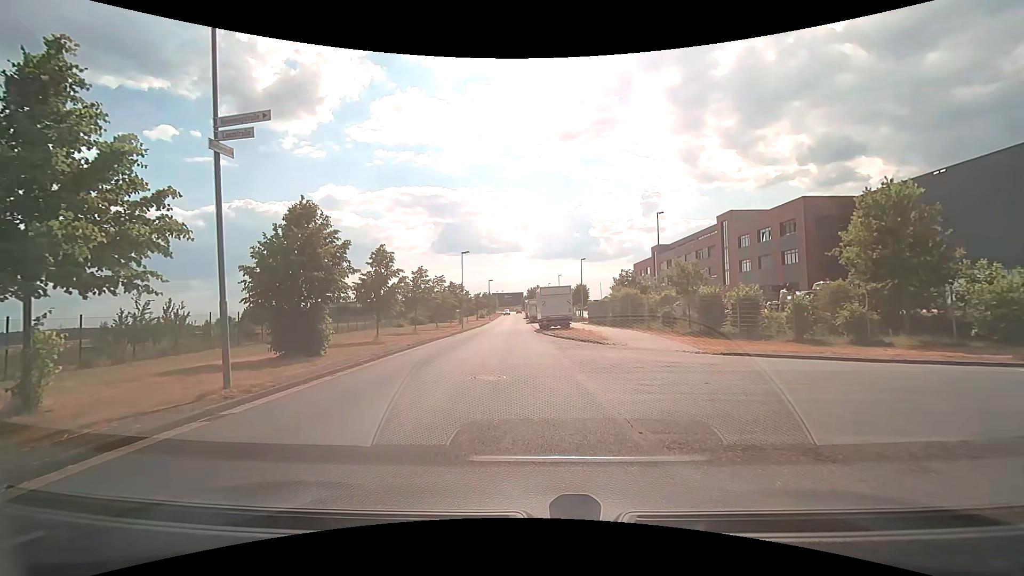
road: residential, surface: asphalt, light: Day
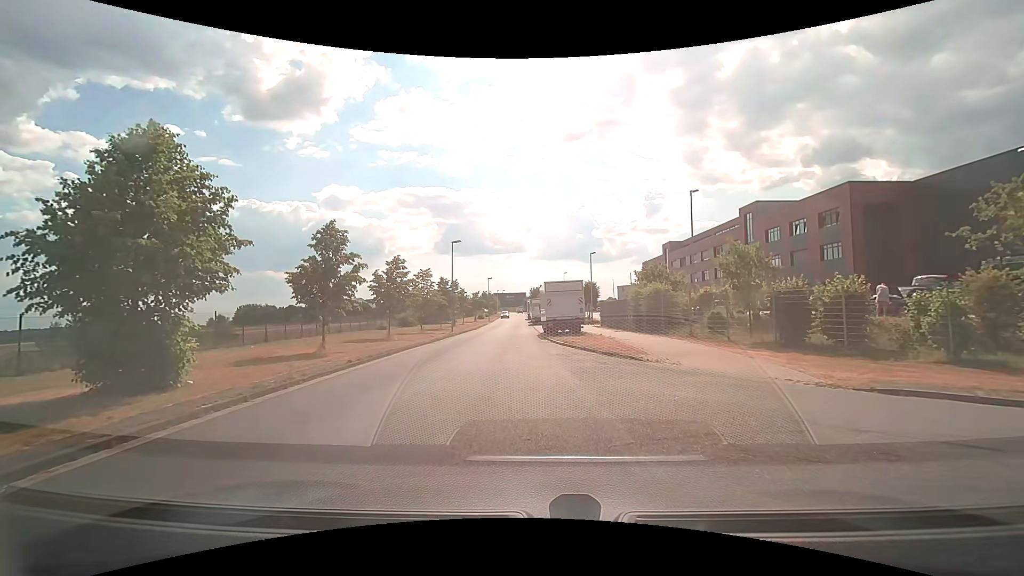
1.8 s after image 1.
(0.0, +7.8) m; -1°
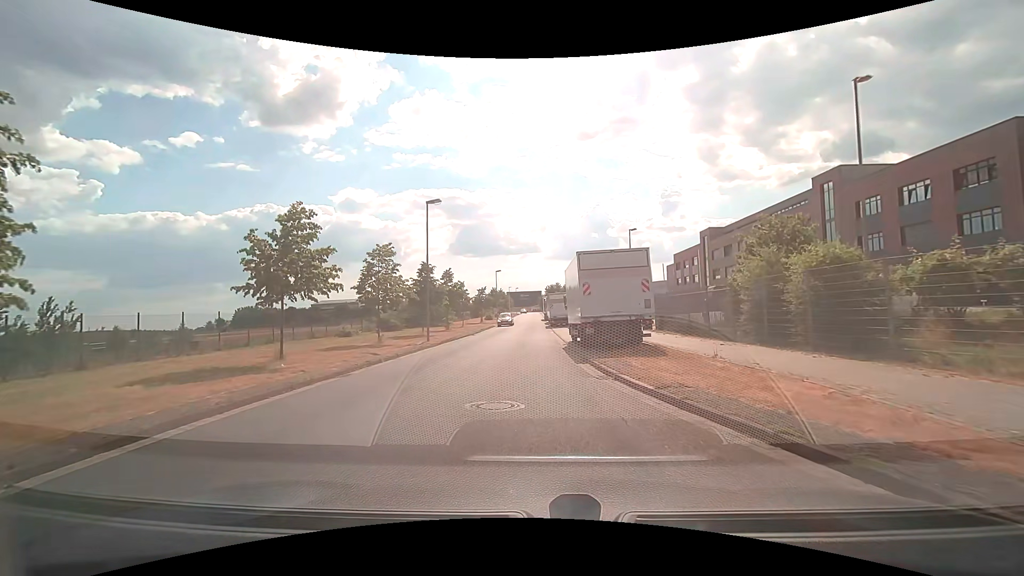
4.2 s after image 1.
(-0.1, +15.2) m; -1°
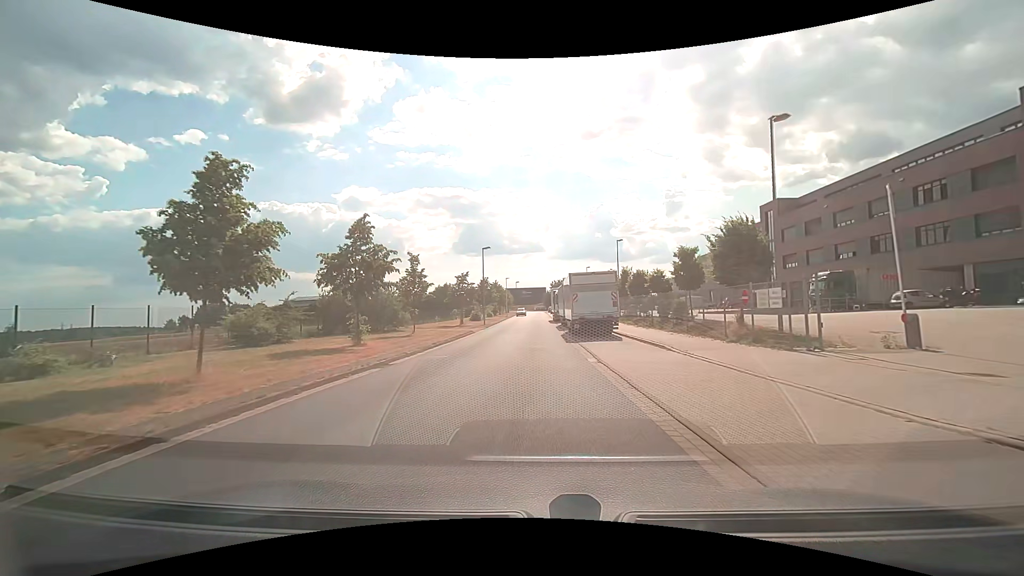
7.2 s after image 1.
(-0.3, +24.9) m; -1°
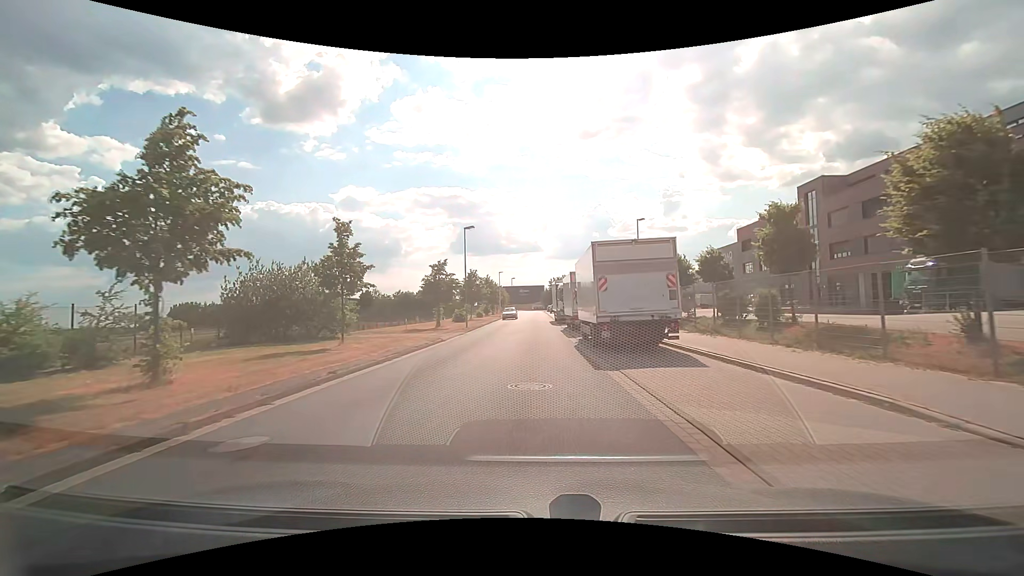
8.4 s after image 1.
(+0.1, +11.6) m; 0°
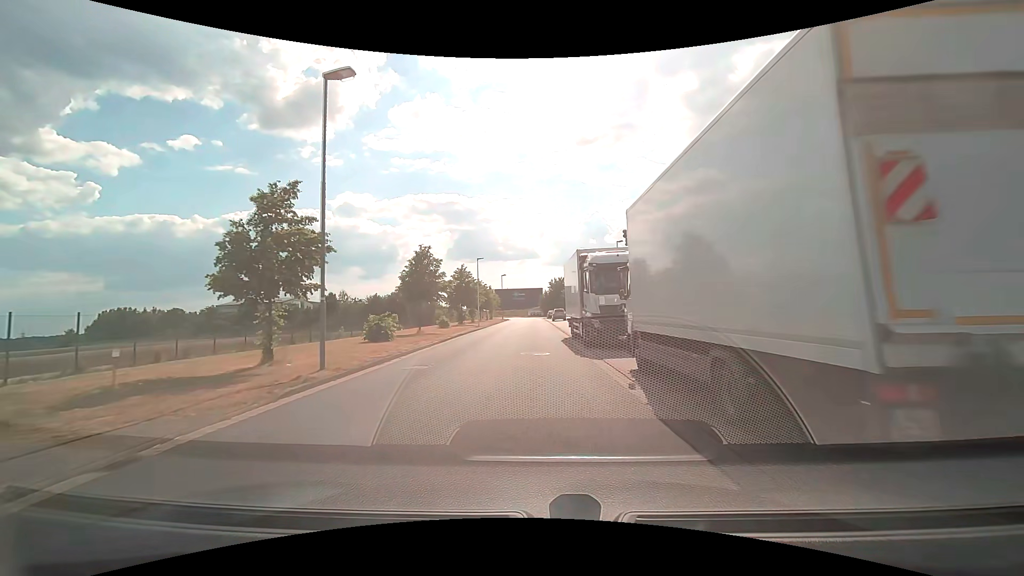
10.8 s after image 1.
(+0.2, +25.5) m; 0°
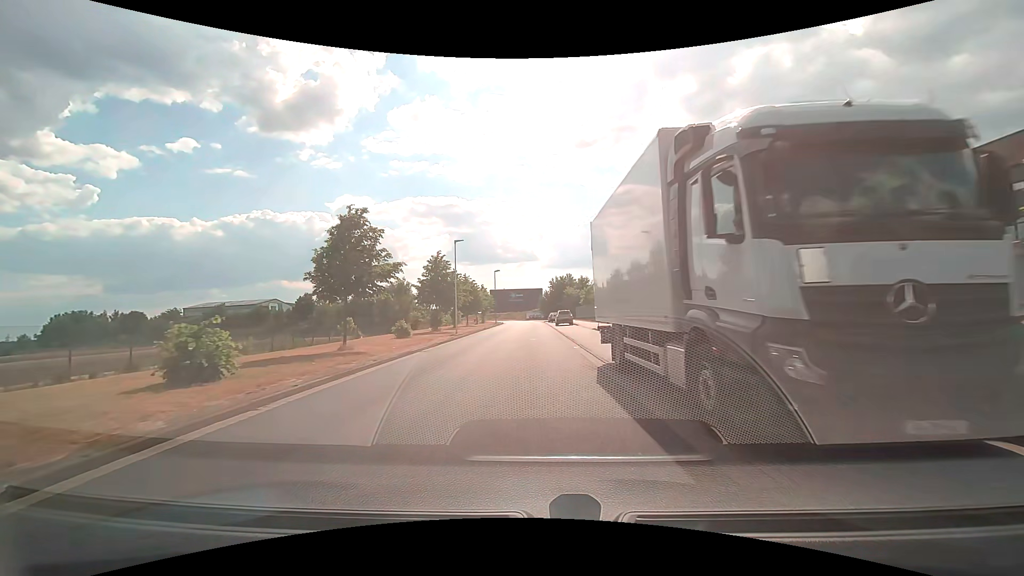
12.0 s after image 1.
(+0.1, +13.4) m; 0°
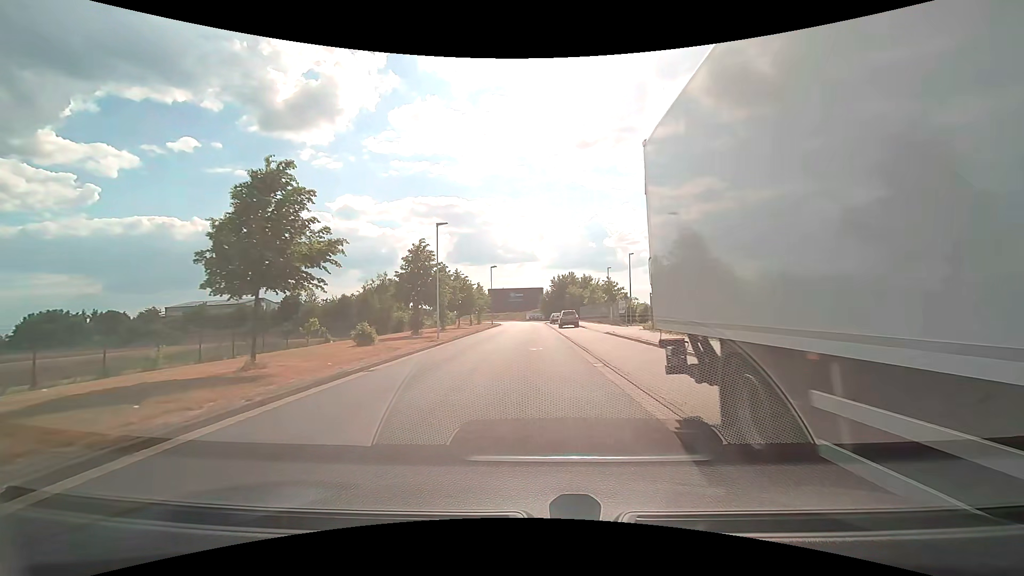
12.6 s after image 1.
(0.0, +6.7) m; -1°
(0, +10) (0, +20) (0, +30) (+1, +40) (+1, +50) (+1, +60) (+1, +70) (+1, +80) (+1, +90) (-1, +100) m
